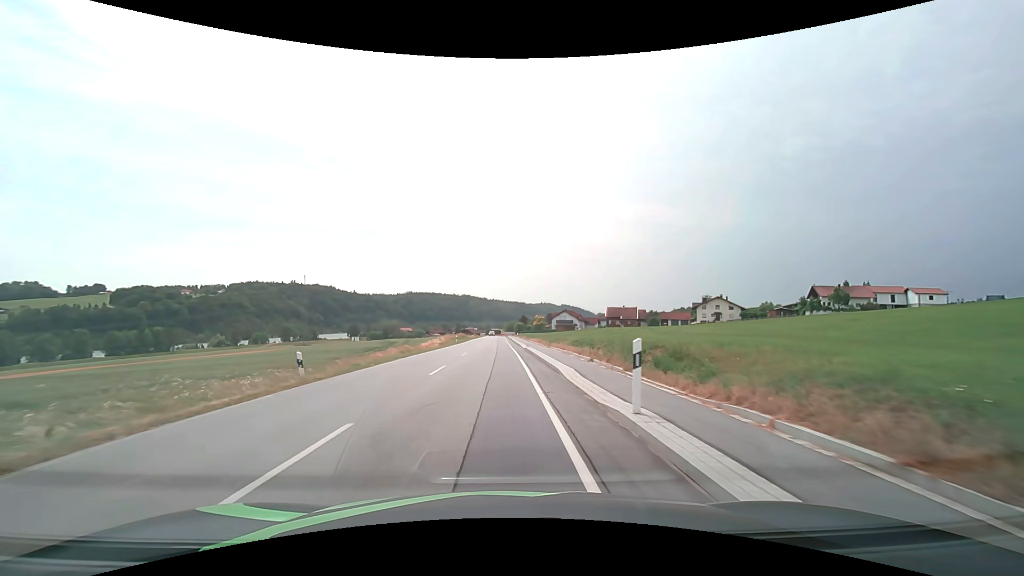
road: secondary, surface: asphalt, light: Day
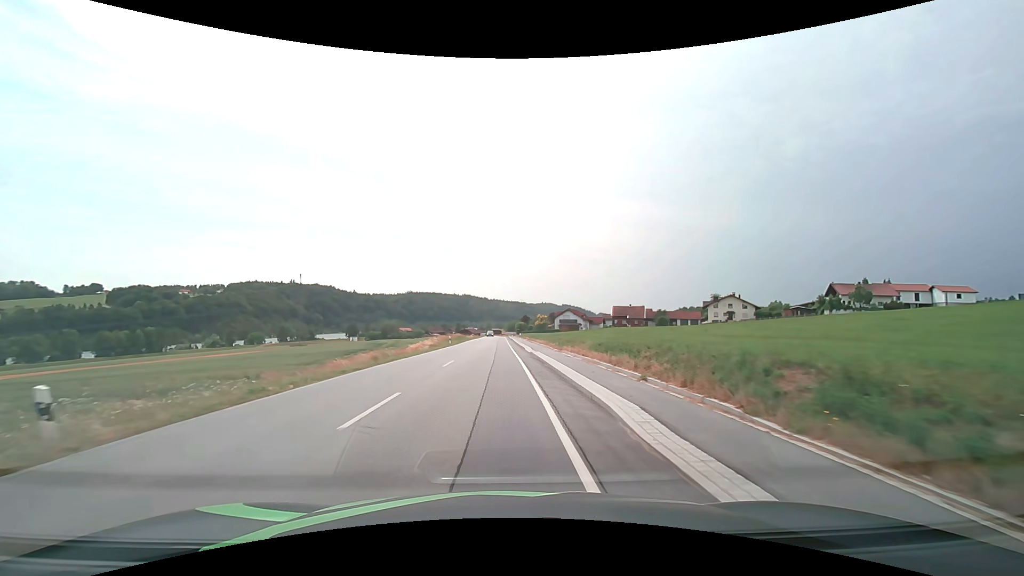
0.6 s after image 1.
(0.0, +8.2) m; 0°
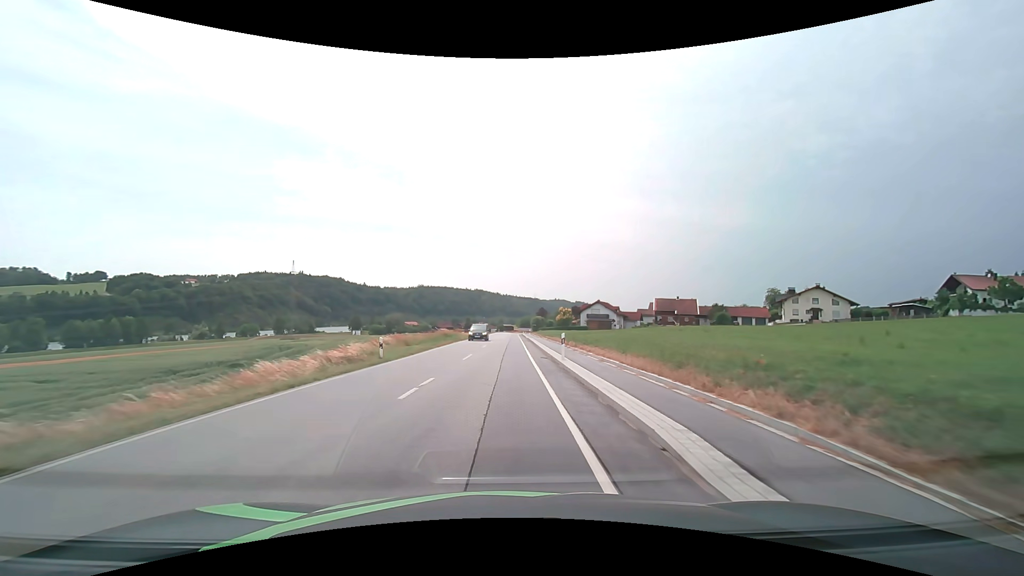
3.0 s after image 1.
(-0.4, +33.3) m; -2°
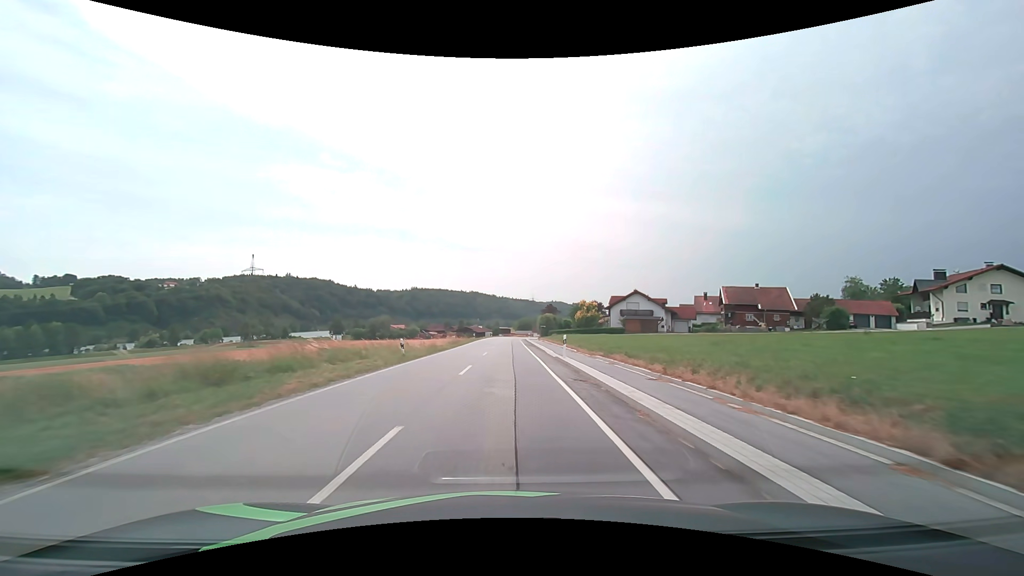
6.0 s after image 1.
(+0.2, +42.6) m; +1°
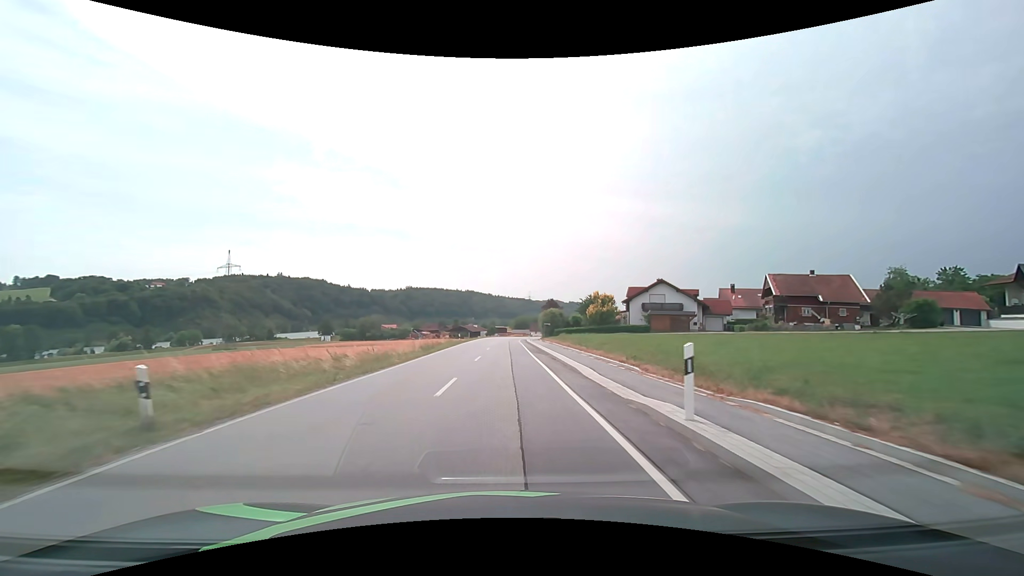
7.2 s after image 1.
(+0.1, +17.0) m; 0°
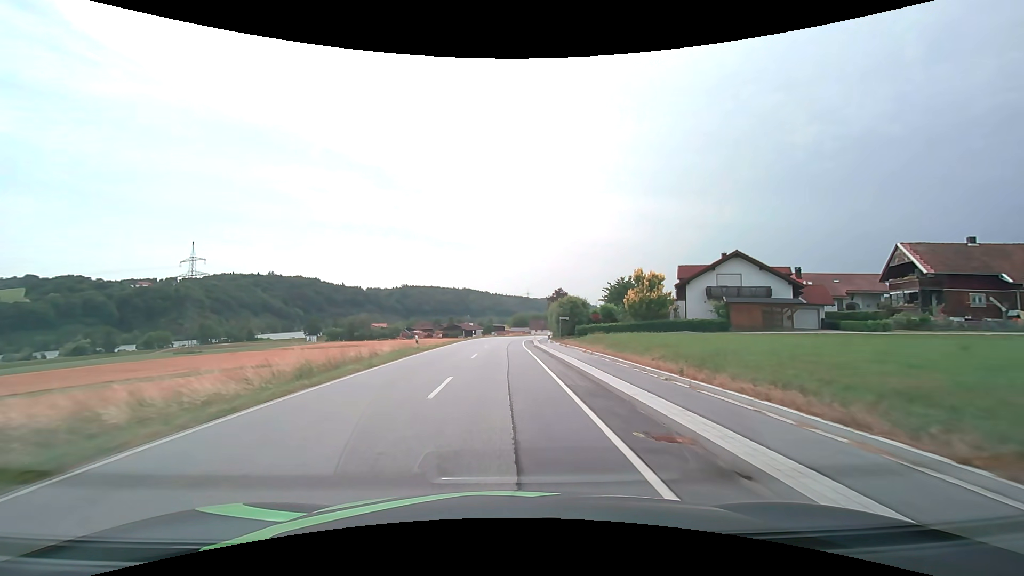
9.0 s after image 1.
(+0.1, +24.6) m; 0°
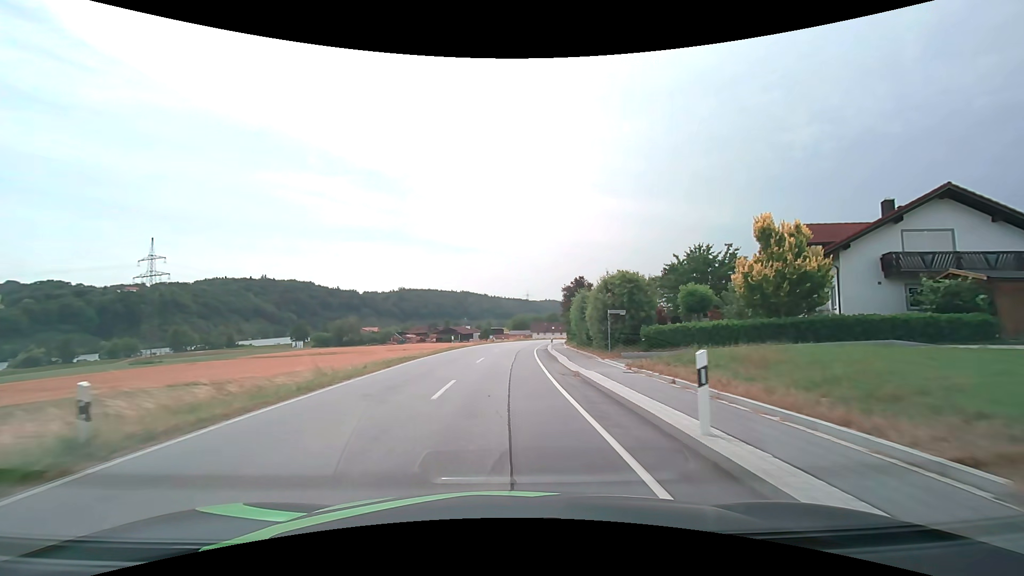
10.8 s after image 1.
(-0.1, +23.5) m; 0°
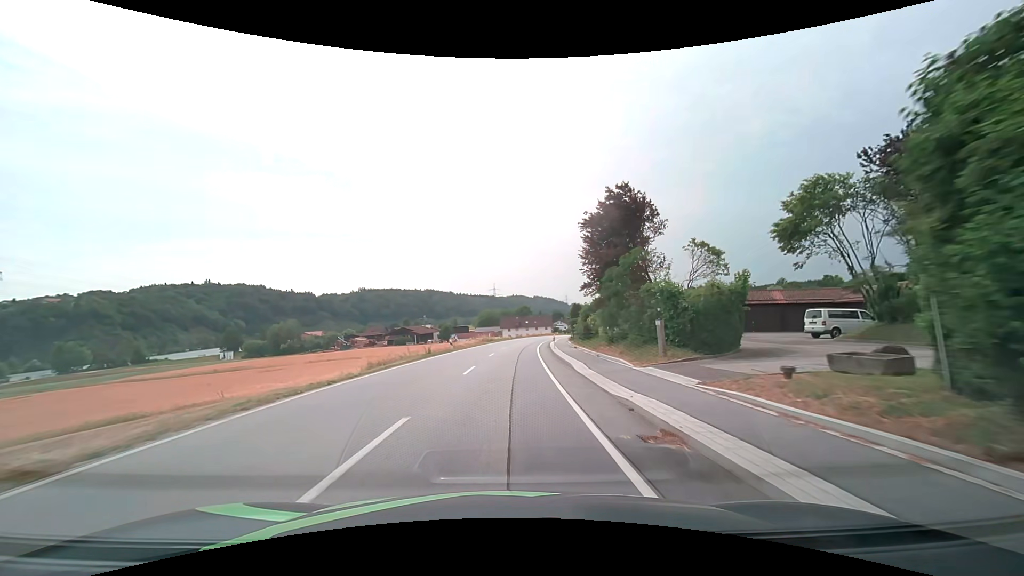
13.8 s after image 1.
(+1.1, +42.4) m; +4°
(0, +10) (0, +20) (+1, +30) (+1, +40) (+2, +50) (+3, +60) (+4, +70) (+5, +80) (+7, +90) (+8, +99) m
